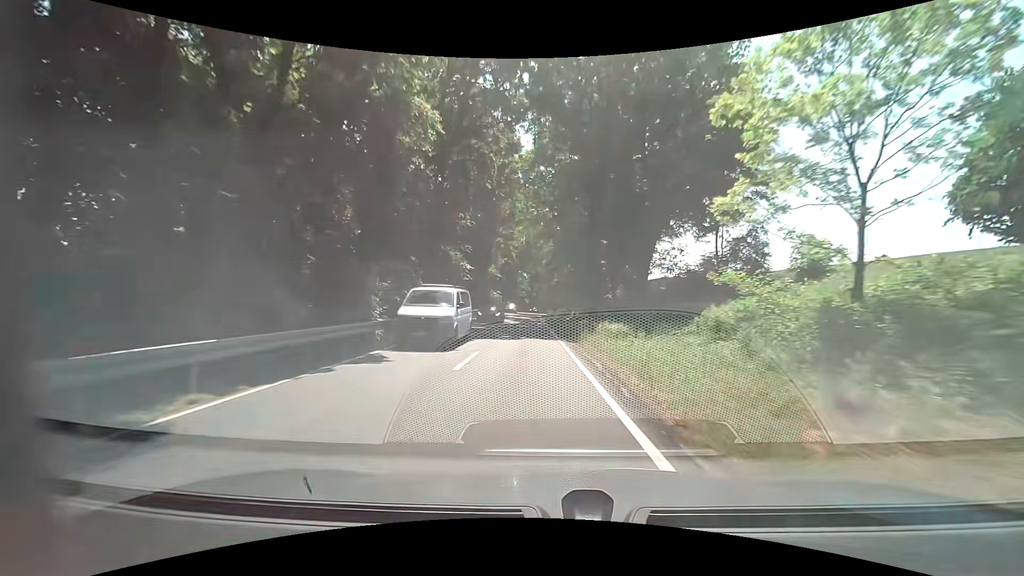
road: secondary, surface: asphalt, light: Day
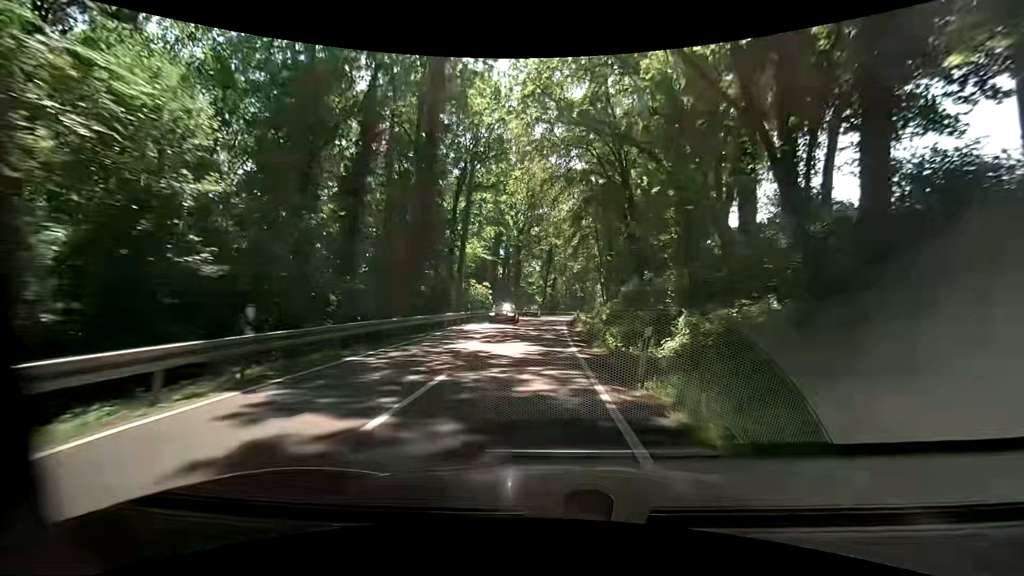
(-0.7, +40.8) m; -2°
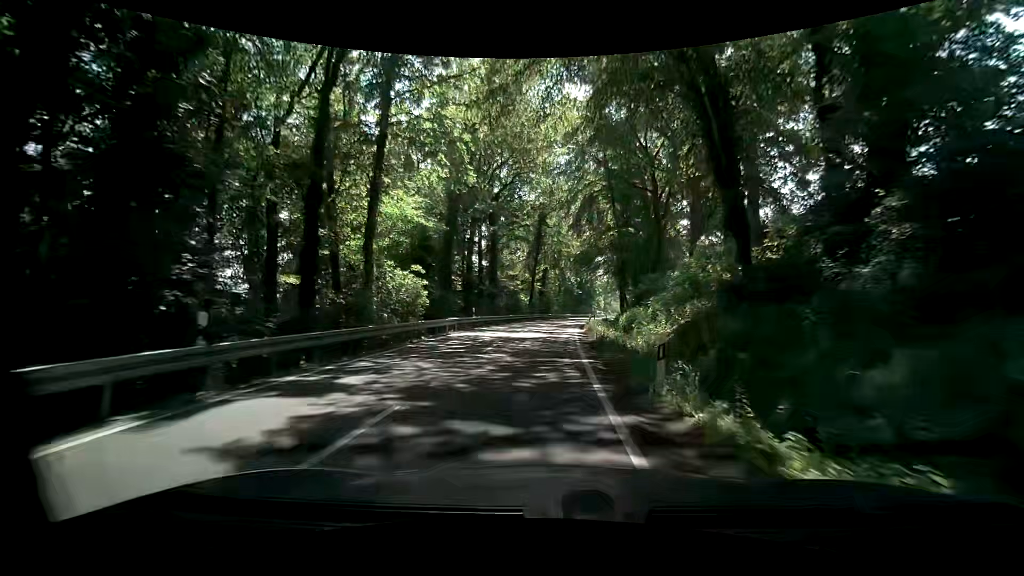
(+0.2, +26.4) m; +1°
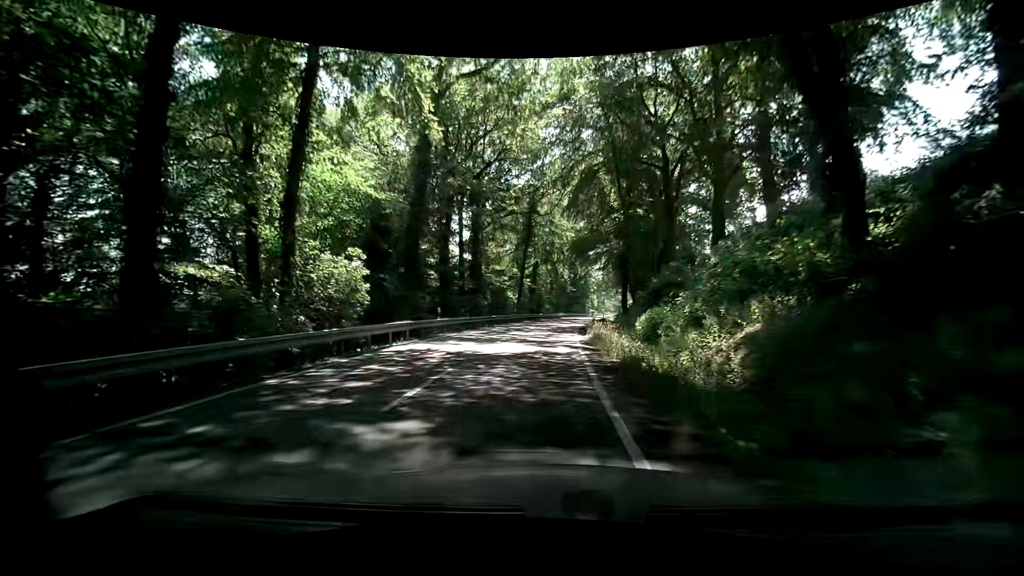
(0.0, +8.3) m; 0°
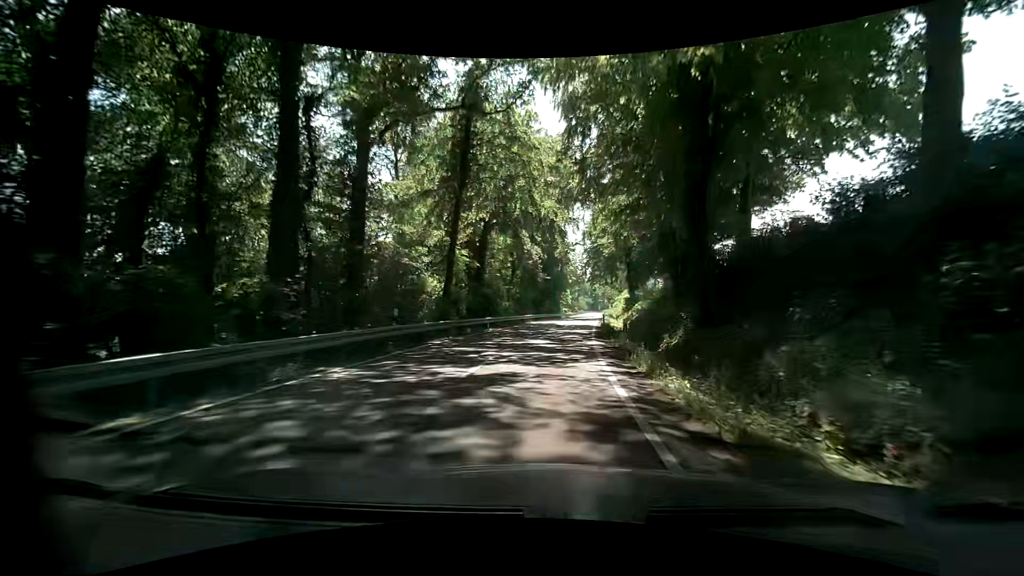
(+1.3, +32.9) m; +4°
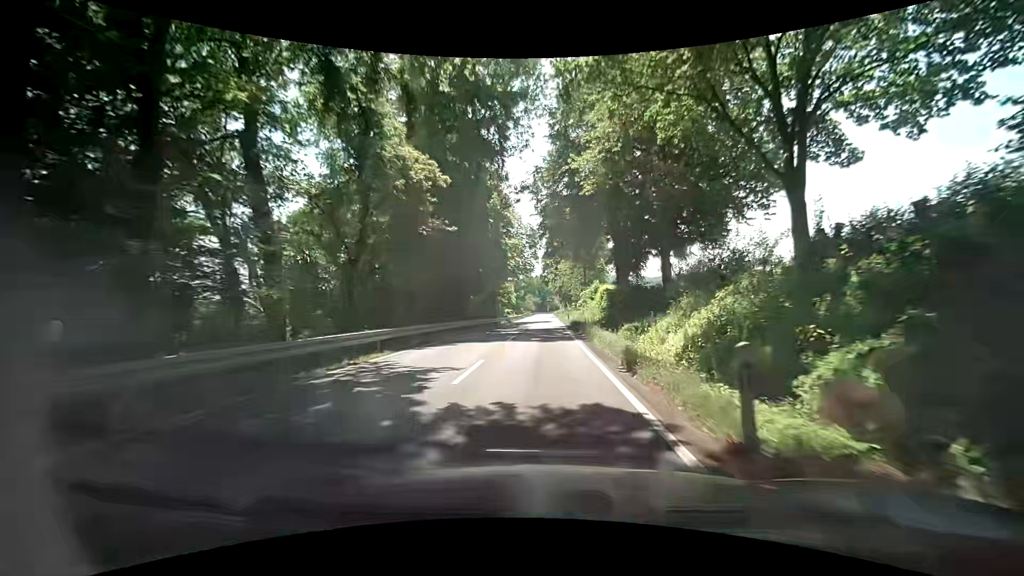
(+2.1, +36.6) m; +6°
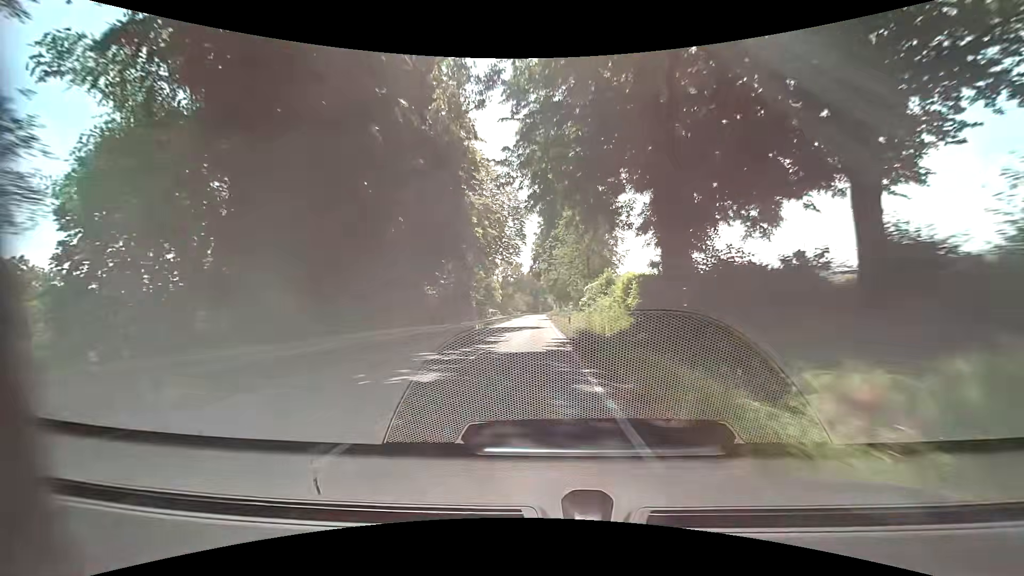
(+0.4, +20.1) m; +1°
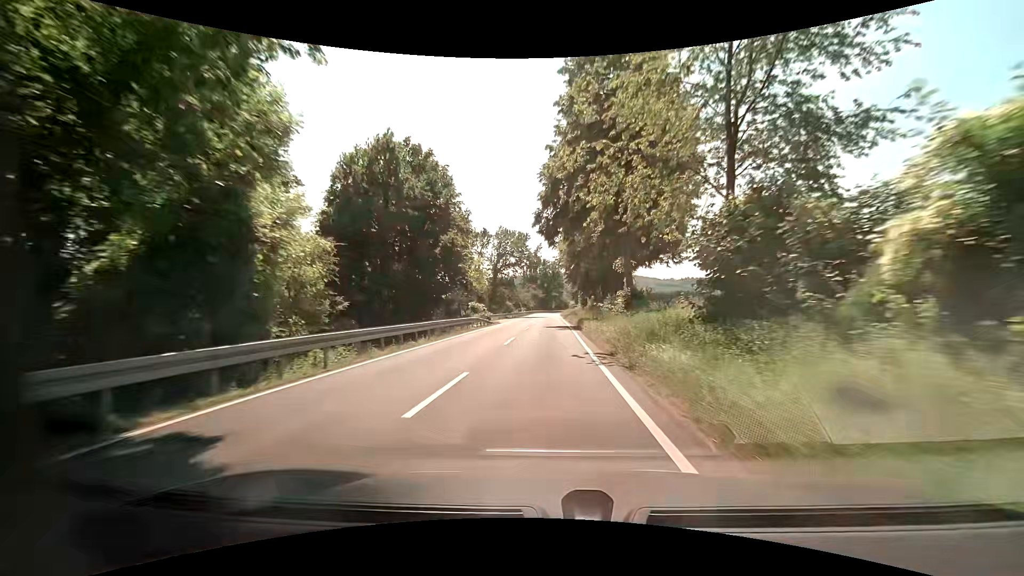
(0.0, +43.0) m; -1°
(0, +10) (0, +20) (0, +30) (0, +40) (0, +50) (0, +60) (0, +70) (0, +80) (+1, +90) (+1, +100) m
